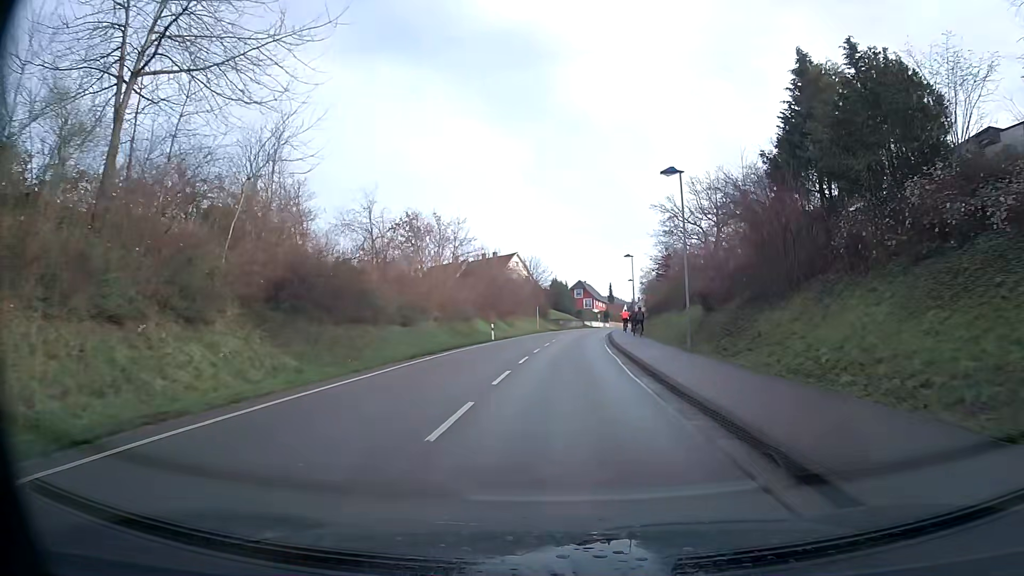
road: secondary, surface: asphalt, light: Day
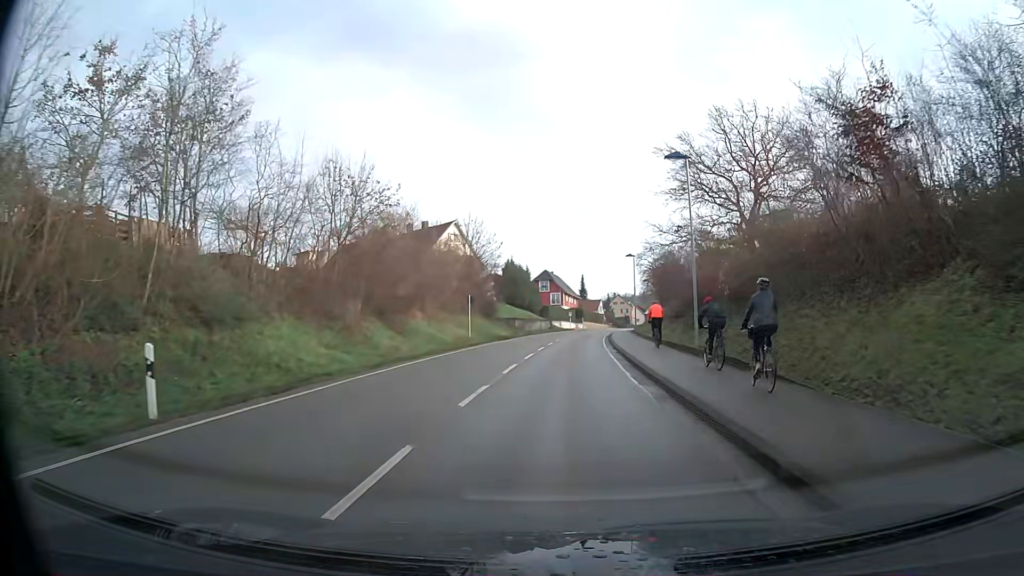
(+1.0, +35.2) m; +3°
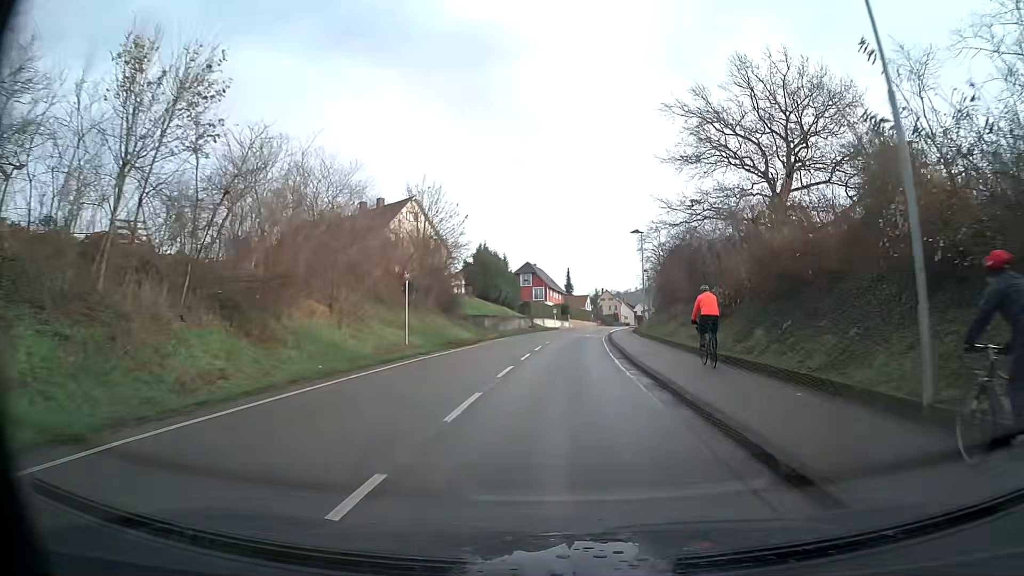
(+0.2, +14.2) m; +1°
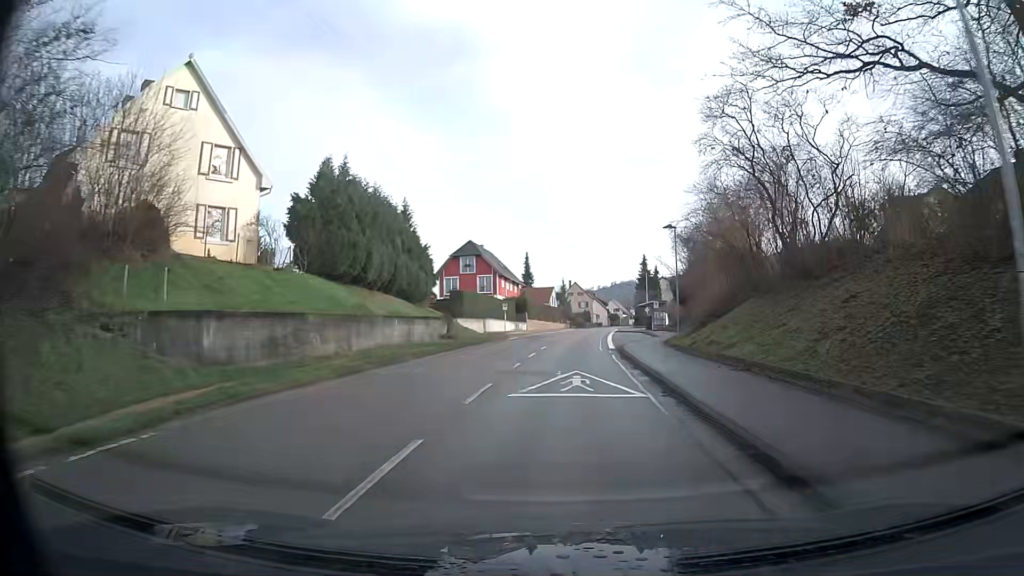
(+1.1, +36.4) m; +3°
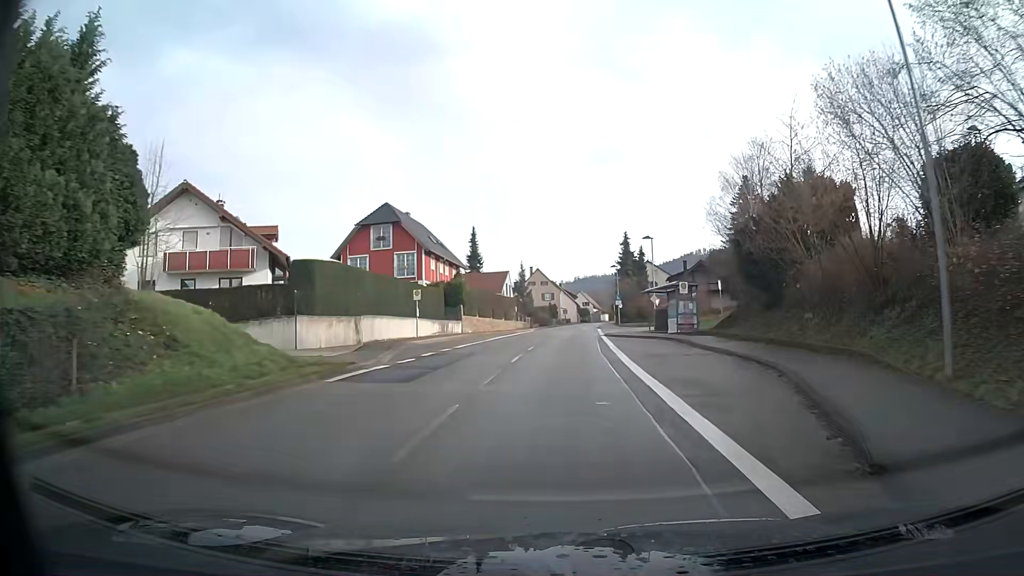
(+0.8, +29.7) m; +3°
(0, +10) (0, +20) (+1, +30) (+1, +40) (+2, +50) (+2, +60) (+3, +70) (+3, +80) (+4, +90) (+5, +100) m
